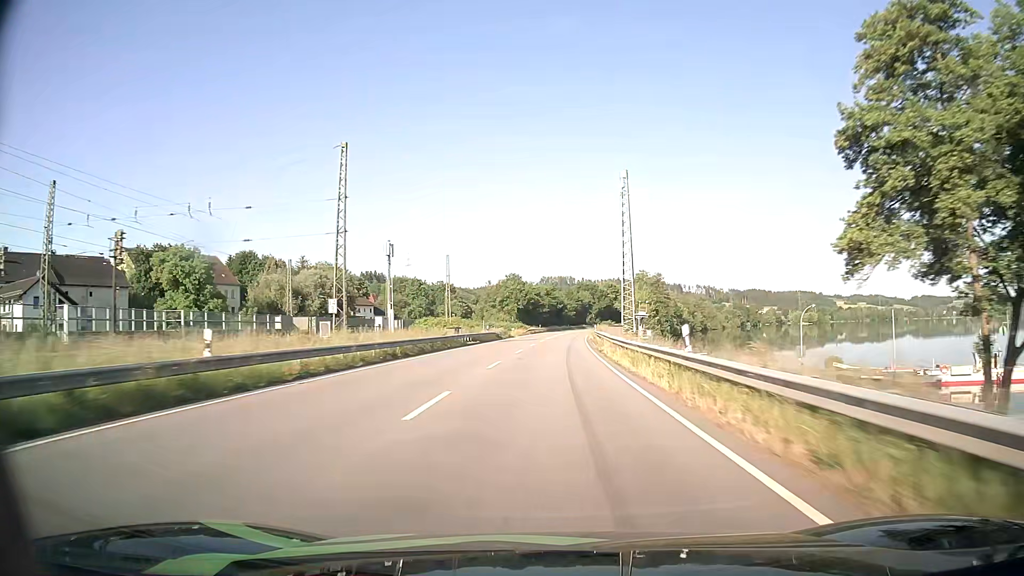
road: primary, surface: asphalt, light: Day
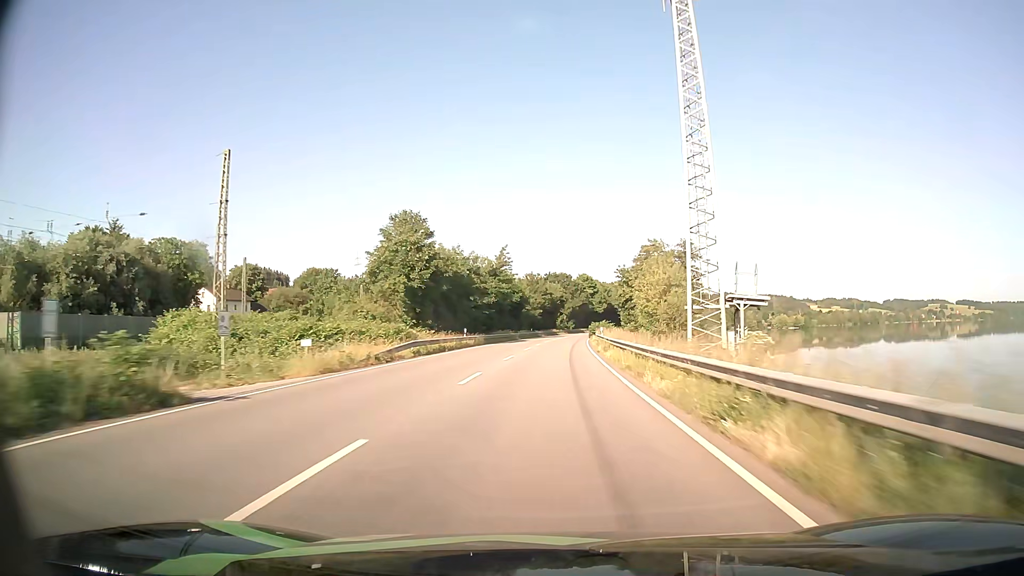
(+1.4, +65.9) m; +3°
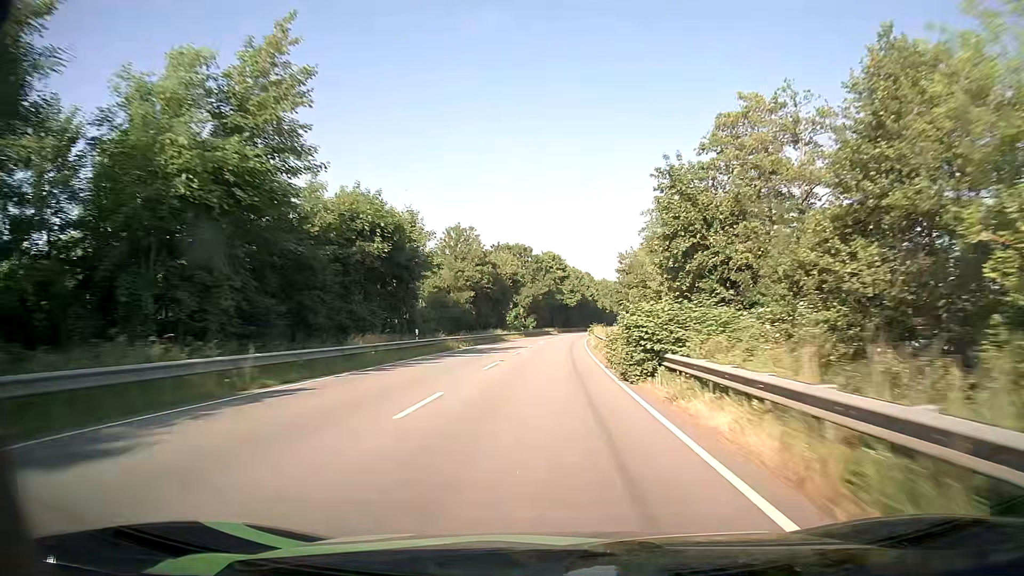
(+2.2, +66.0) m; +3°
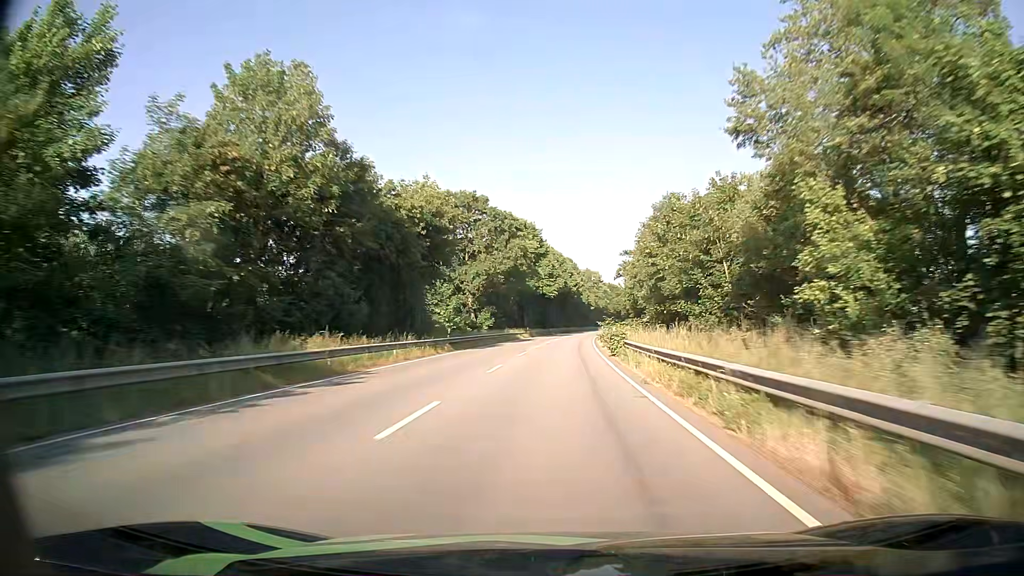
(+0.9, +50.1) m; +2°
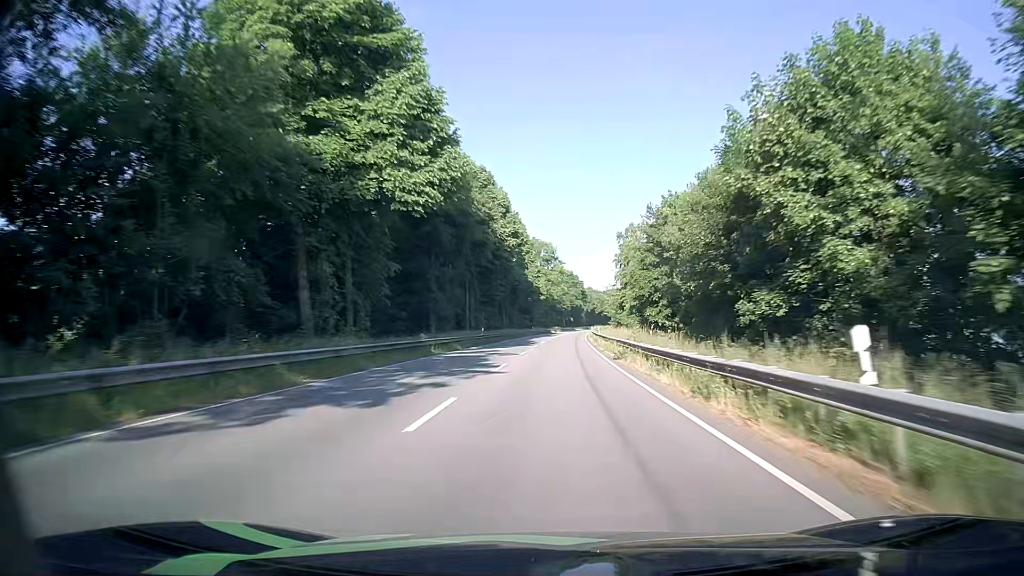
(+3.6, +83.6) m; +5°
(0, +10) (0, +20) (+1, +30) (+1, +40) (+1, +50) (+2, +60) (+2, +70) (+3, +80) (+3, +90) (+4, +100) m
